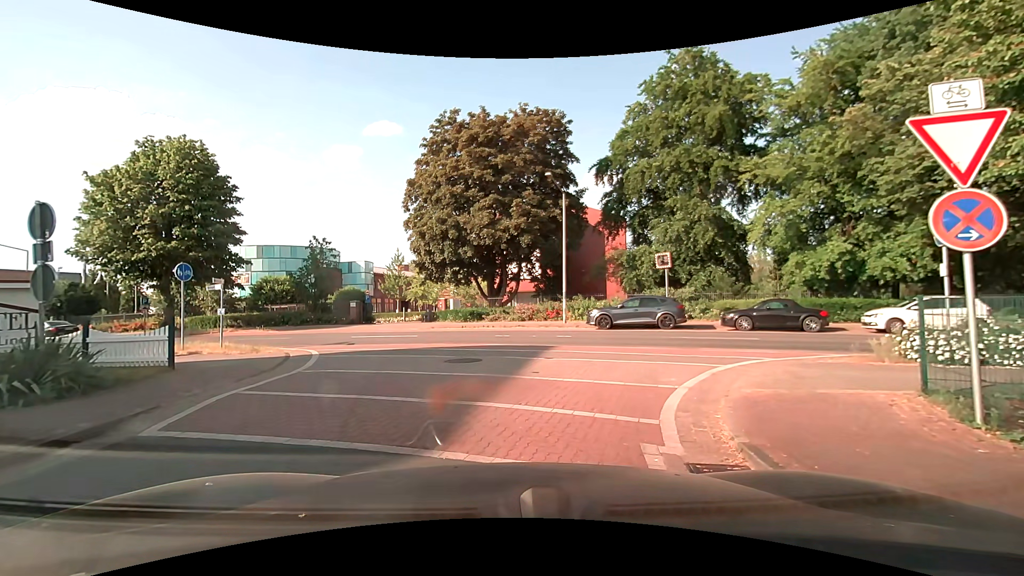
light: Day
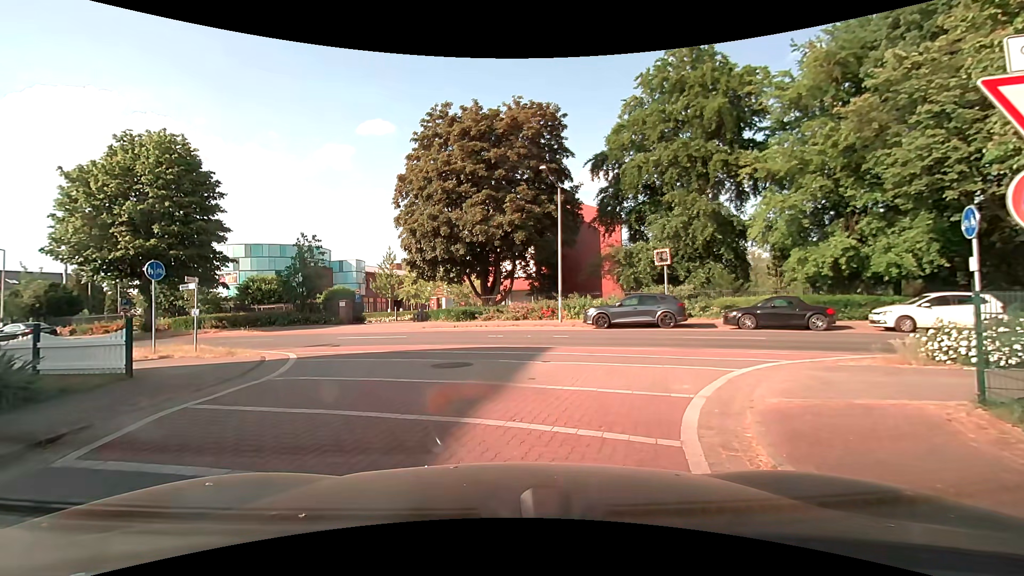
(0.0, +0.9) m; 0°
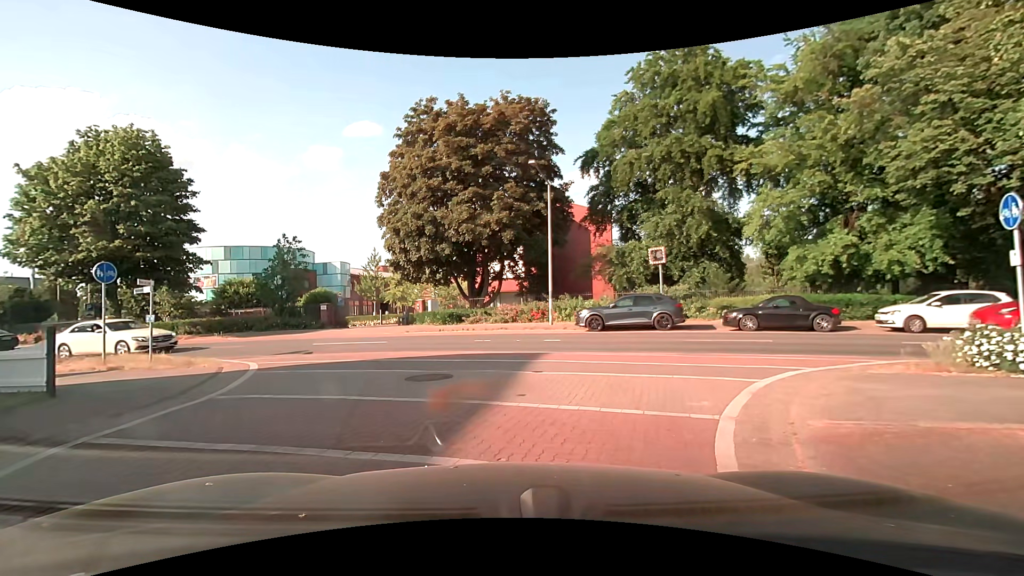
(0.0, +1.2) m; 0°
